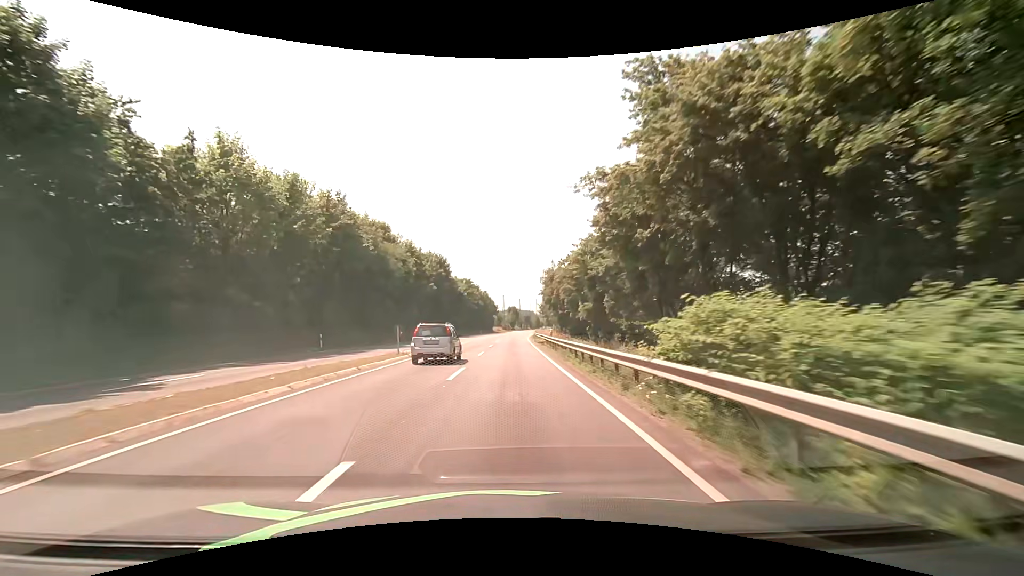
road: primary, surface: asphalt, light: Day
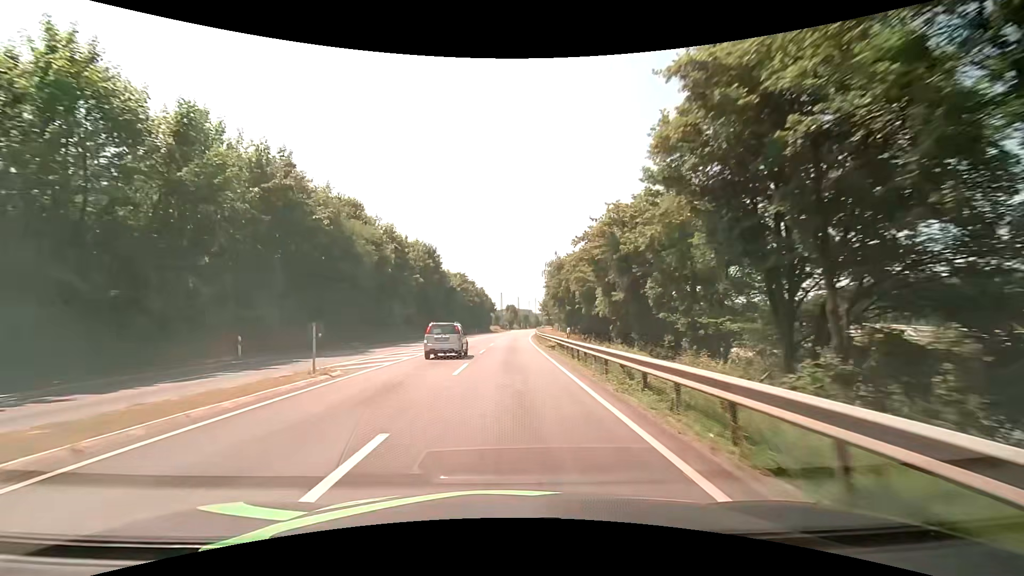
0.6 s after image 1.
(0.0, +10.7) m; 0°
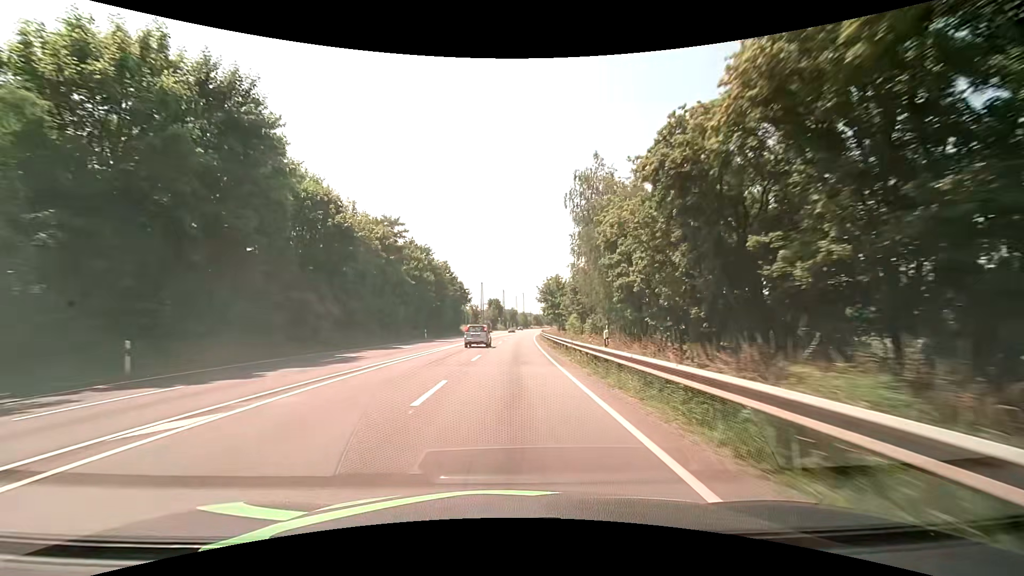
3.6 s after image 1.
(+0.6, +53.7) m; +1°
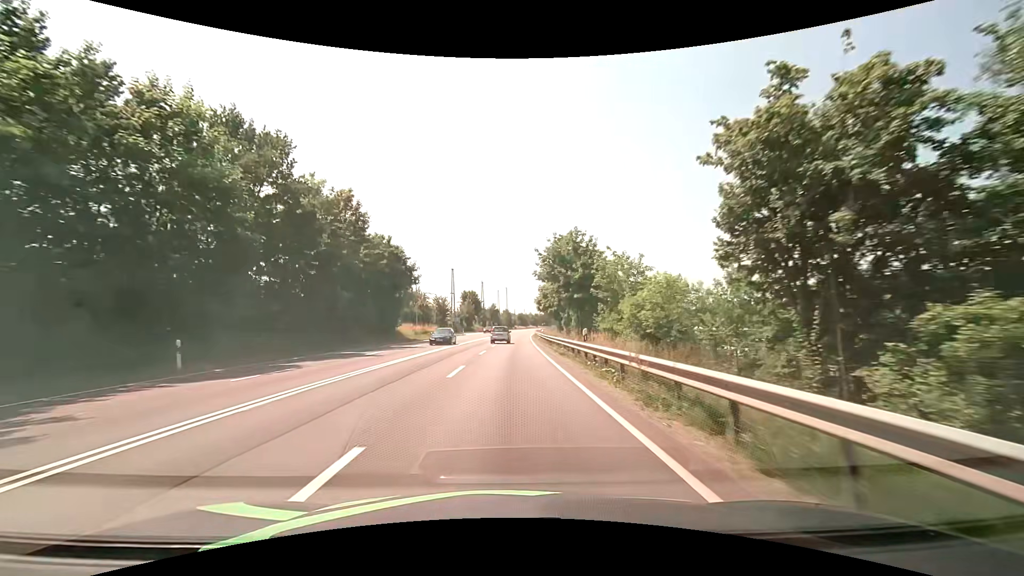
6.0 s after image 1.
(+1.0, +43.0) m; +2°
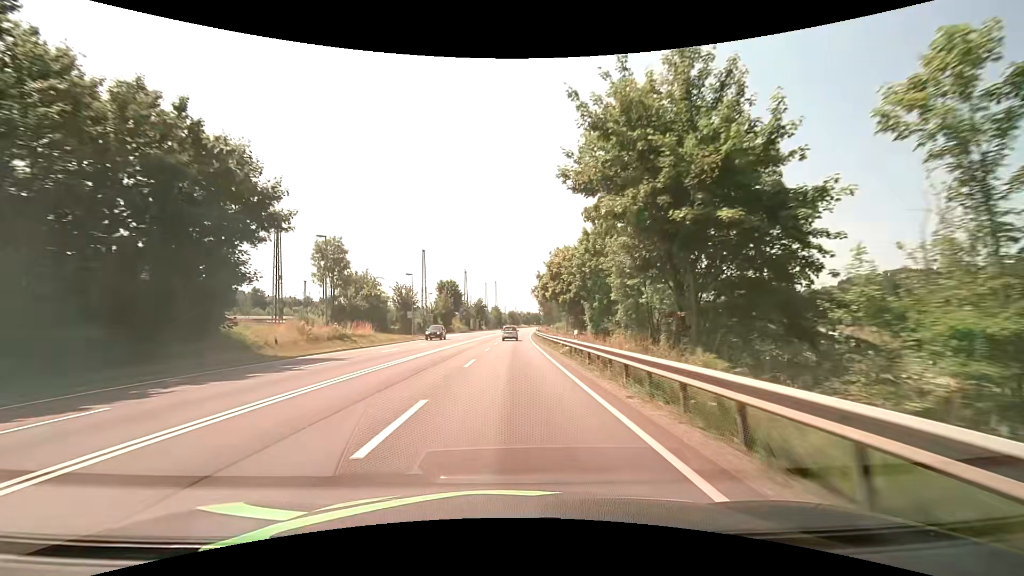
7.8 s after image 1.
(+0.5, +32.3) m; +1°
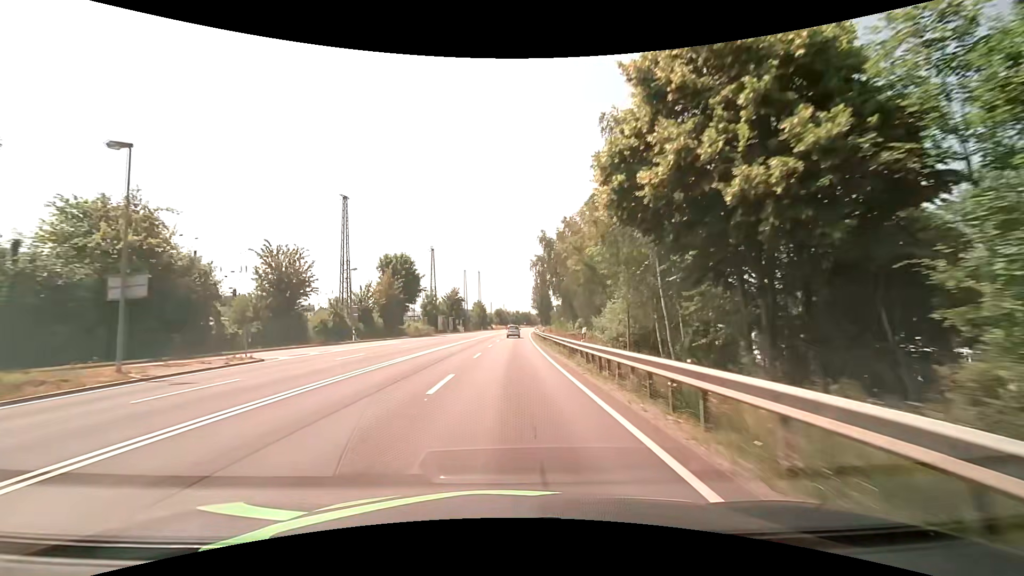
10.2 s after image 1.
(+0.6, +43.2) m; +1°
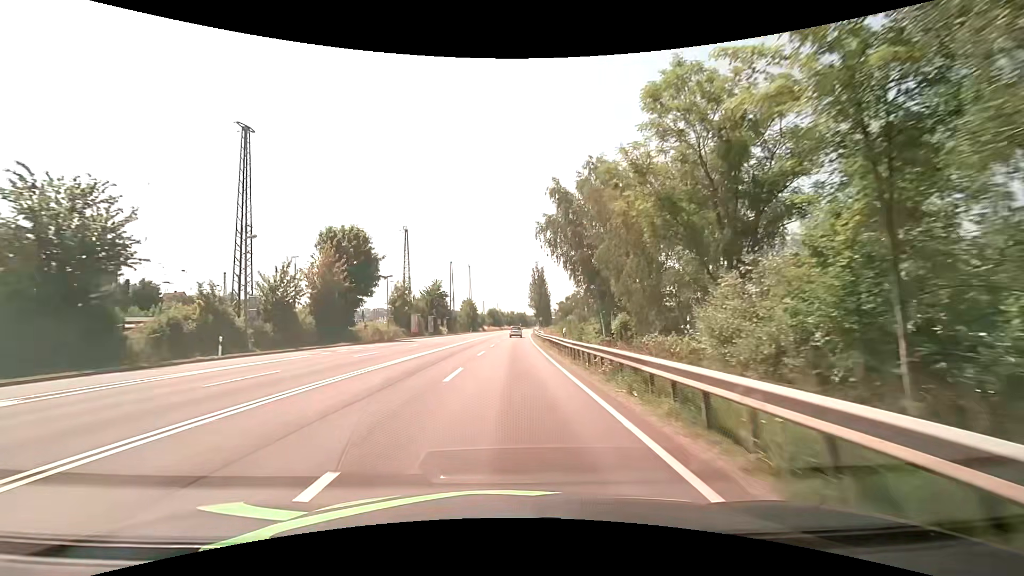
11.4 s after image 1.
(+0.1, +21.6) m; +1°
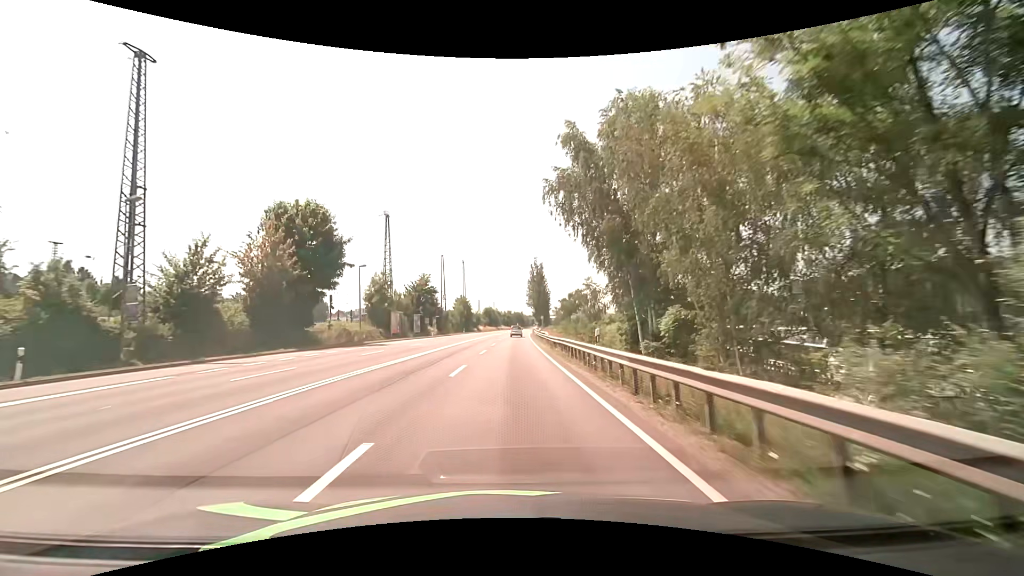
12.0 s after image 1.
(0.0, +10.8) m; 0°
(0, +10) (0, +20) (0, +30) (+1, +40) (+1, +50) (+1, +60) (+1, +70) (+2, +80) (+2, +90) (+3, +100) m
